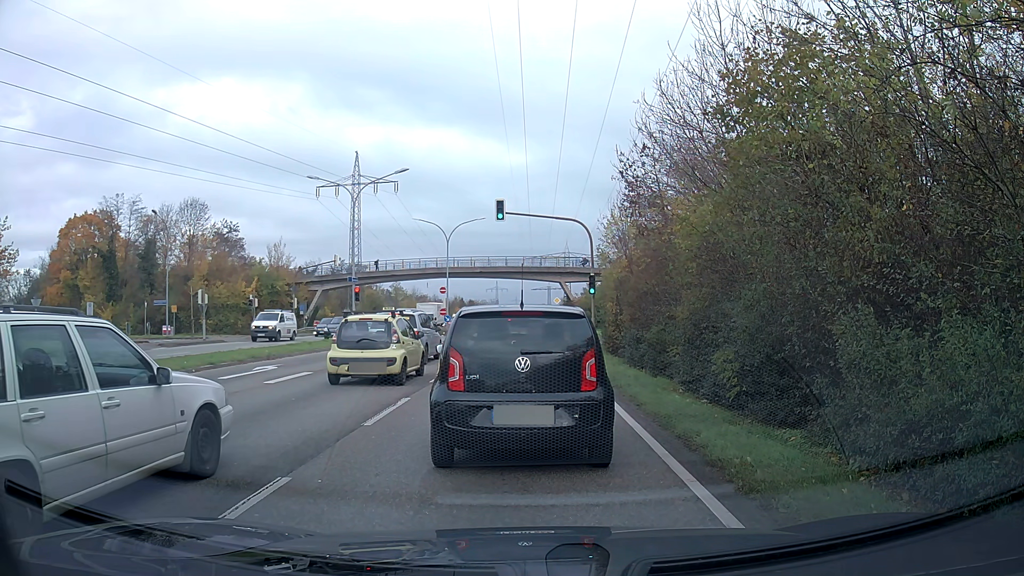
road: primary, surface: asphalt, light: Day
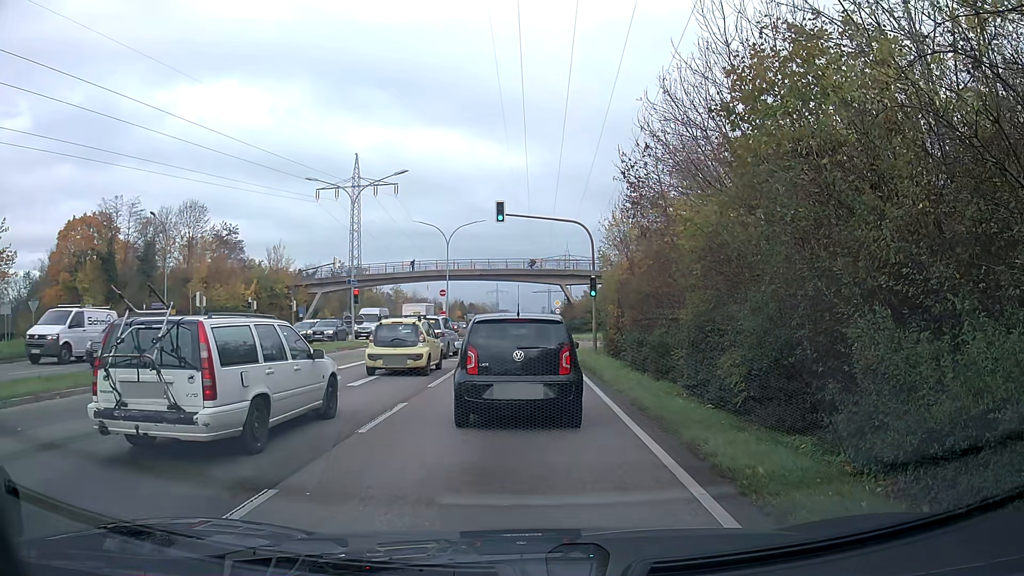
(0.0, +0.3) m; 0°
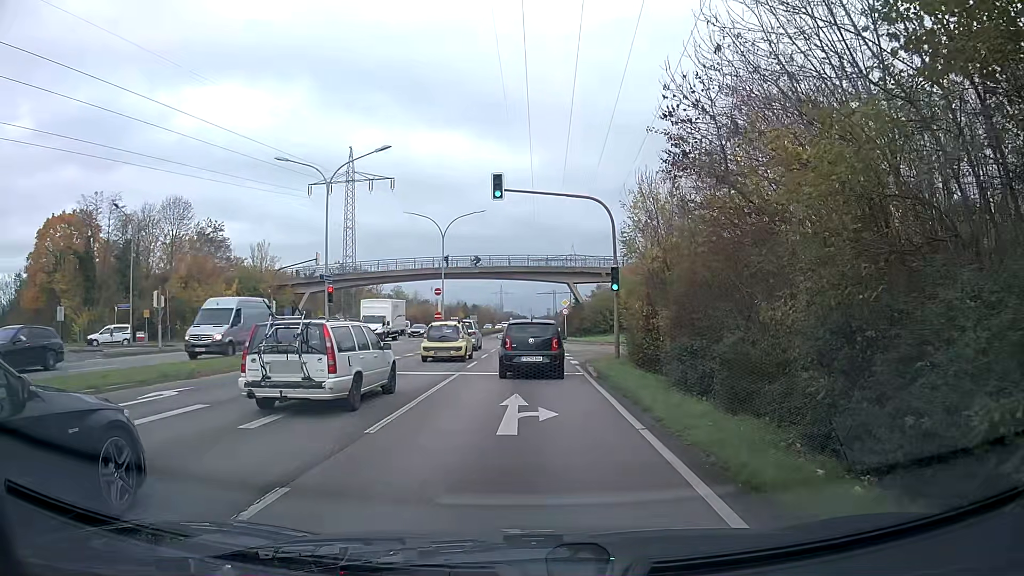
(0.0, +6.3) m; 0°
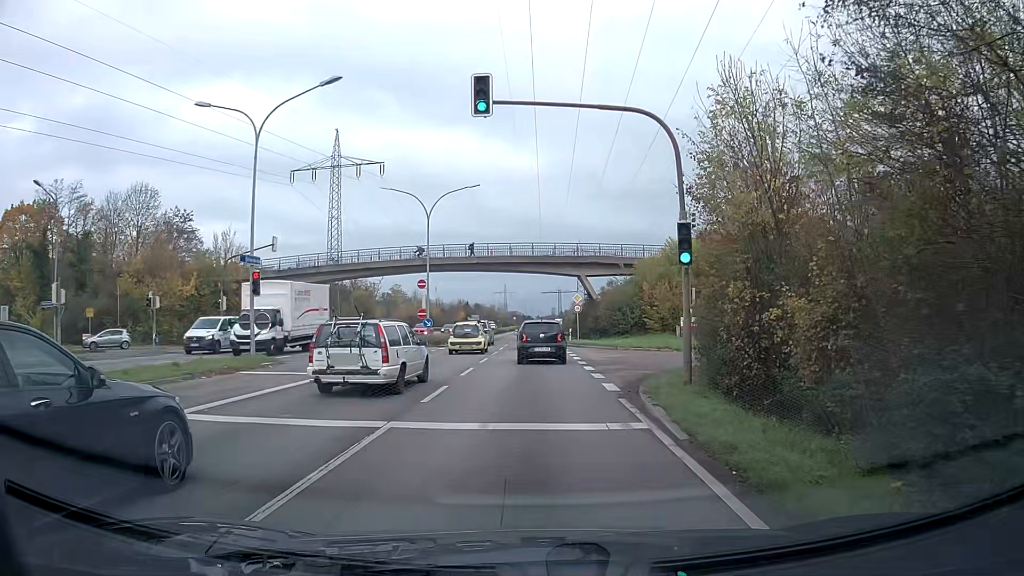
(-0.1, +10.0) m; -1°
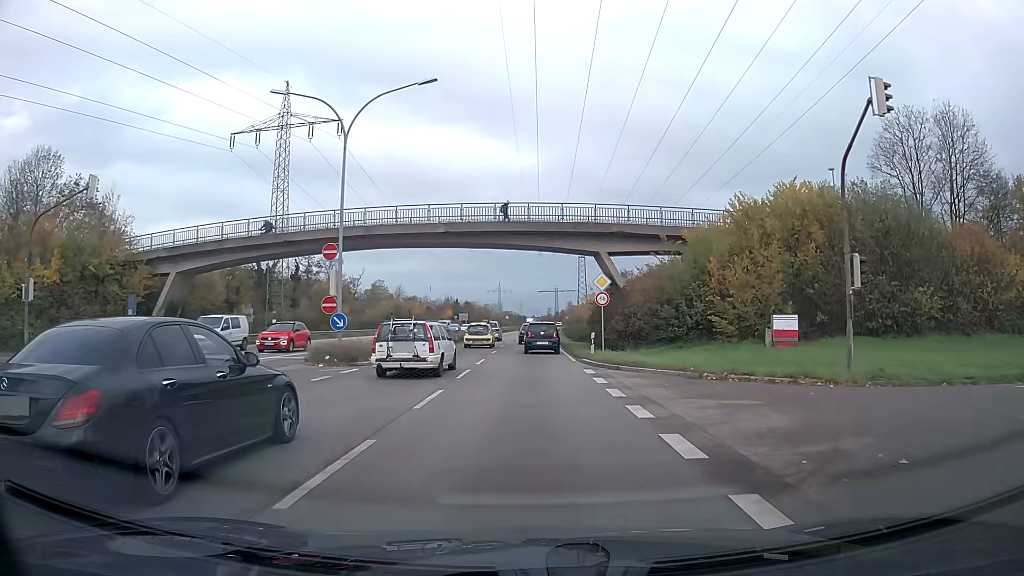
(+0.1, +19.3) m; +1°
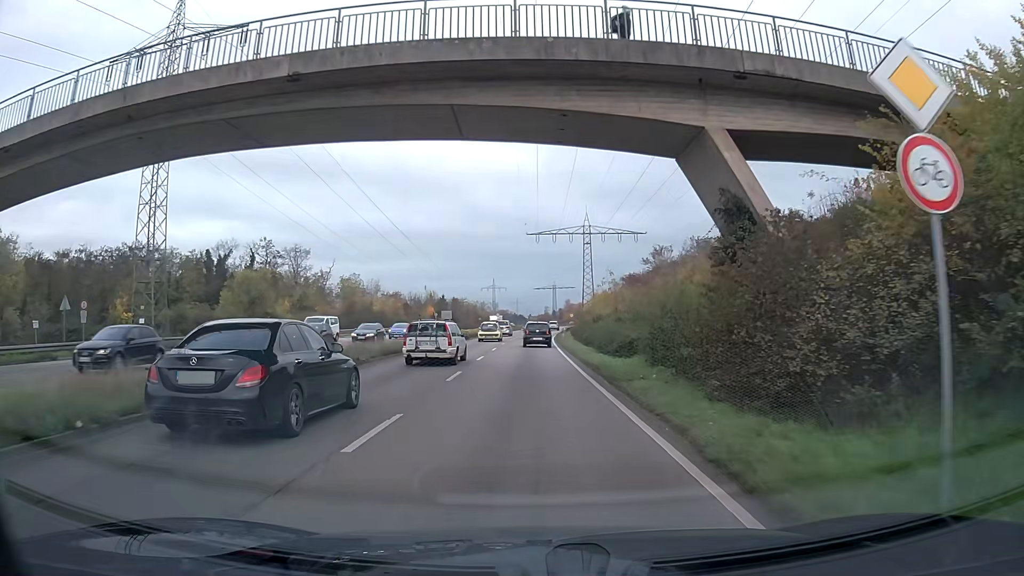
(0.0, +25.1) m; 0°
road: trunk
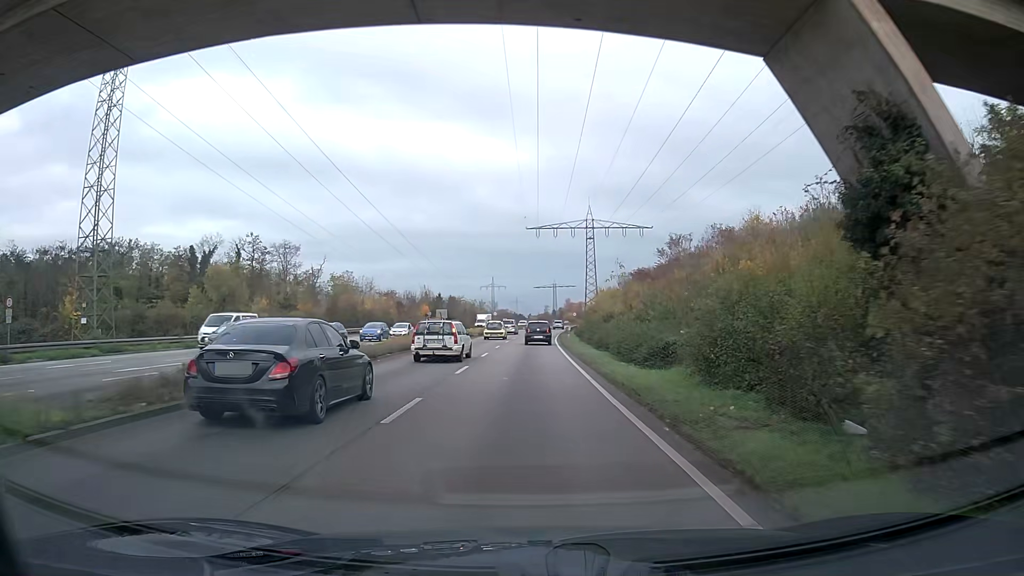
(0.0, +7.1) m; 0°
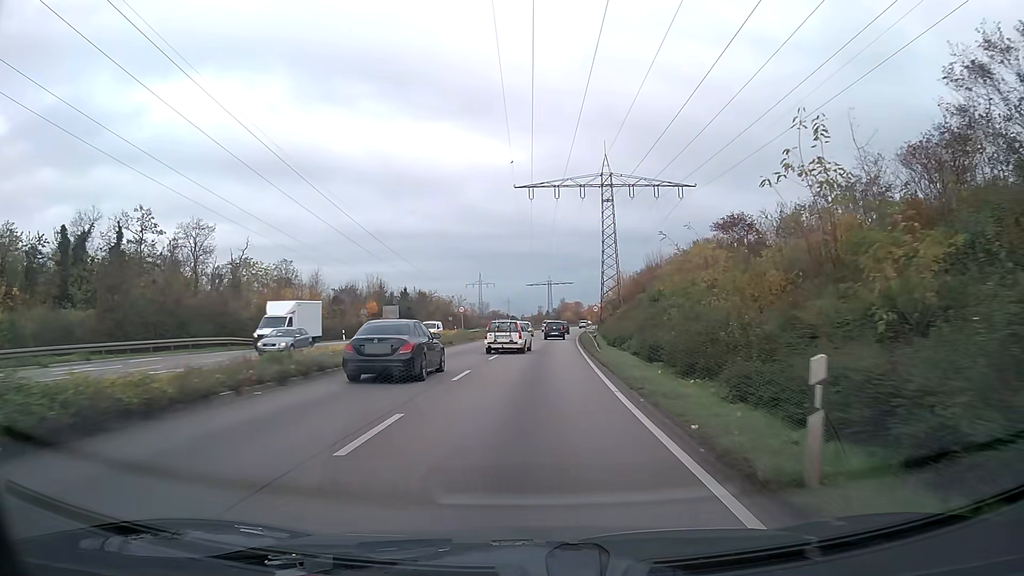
(+0.3, +39.9) m; +1°
